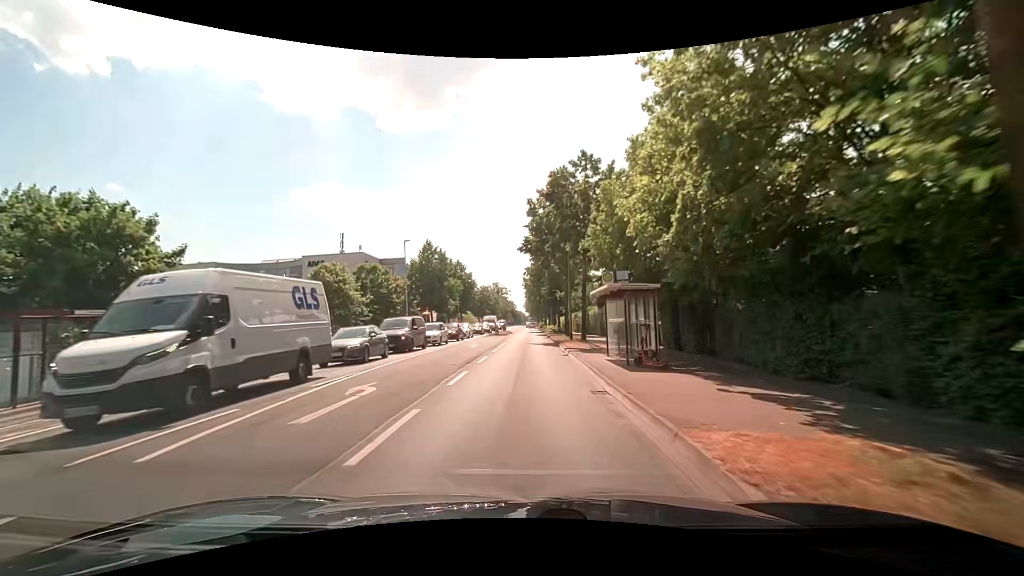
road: secondary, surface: asphalt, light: Day
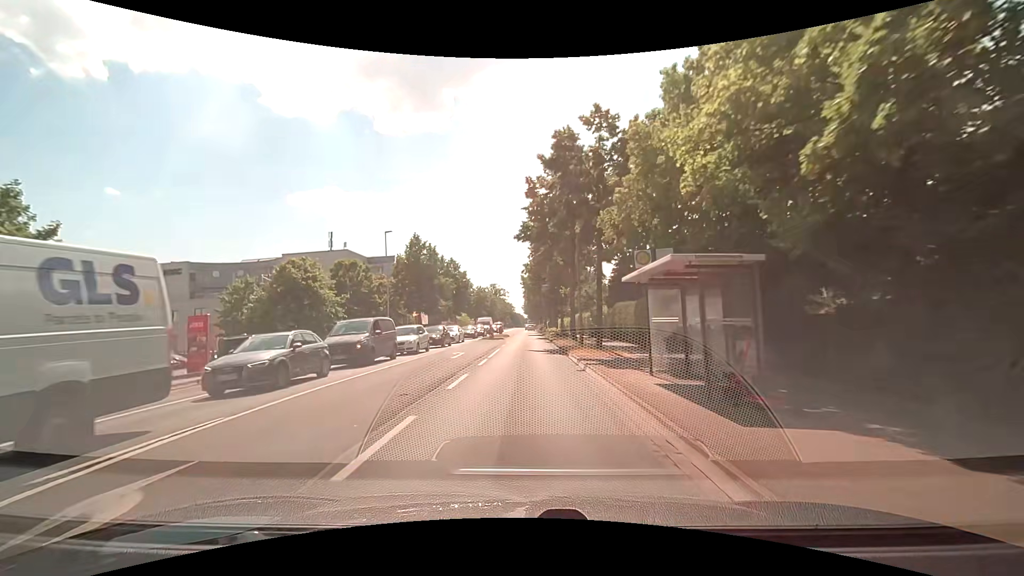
(0.0, +6.5) m; 0°
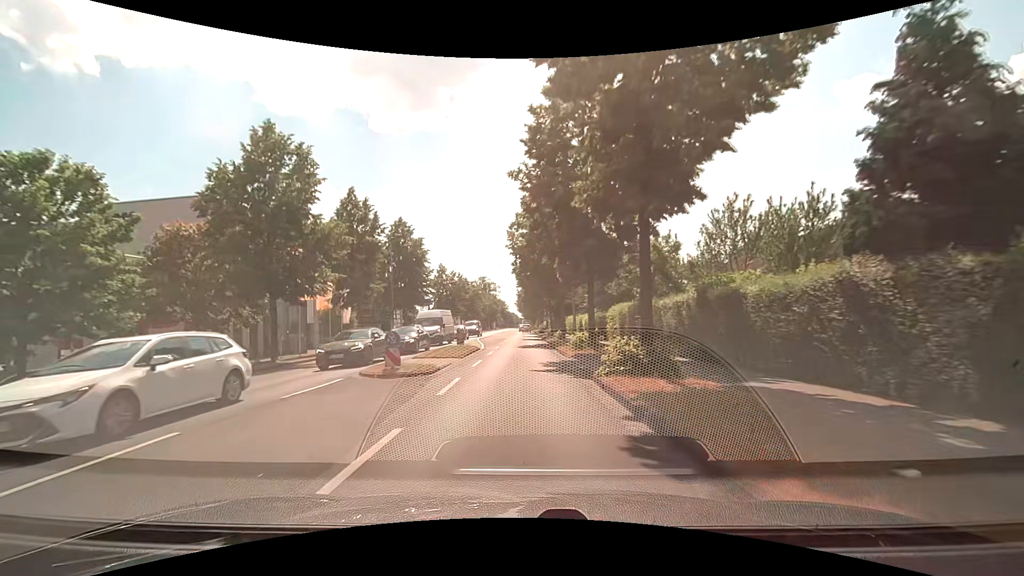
(+0.2, +33.5) m; 0°
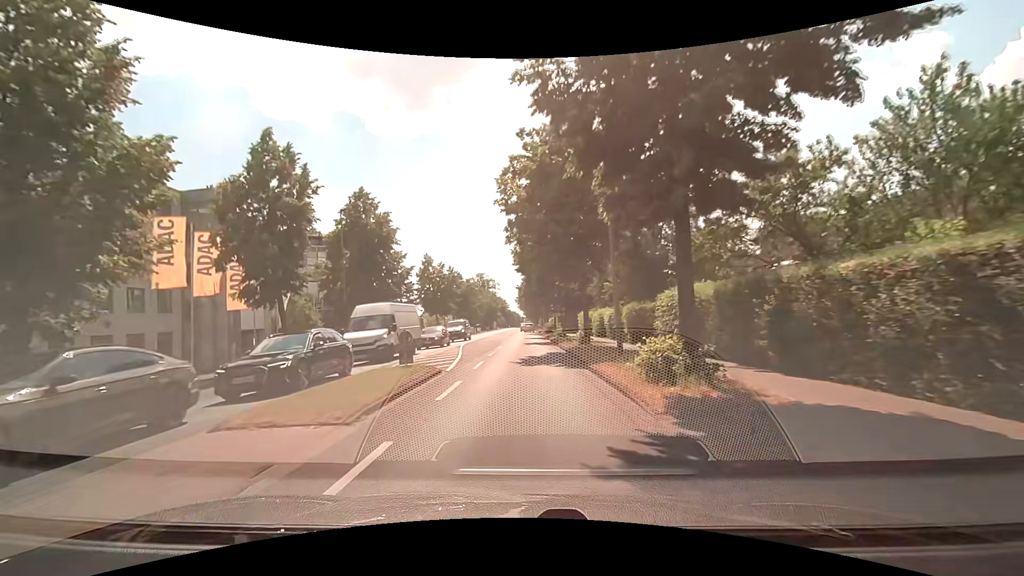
(+0.1, +13.1) m; +2°
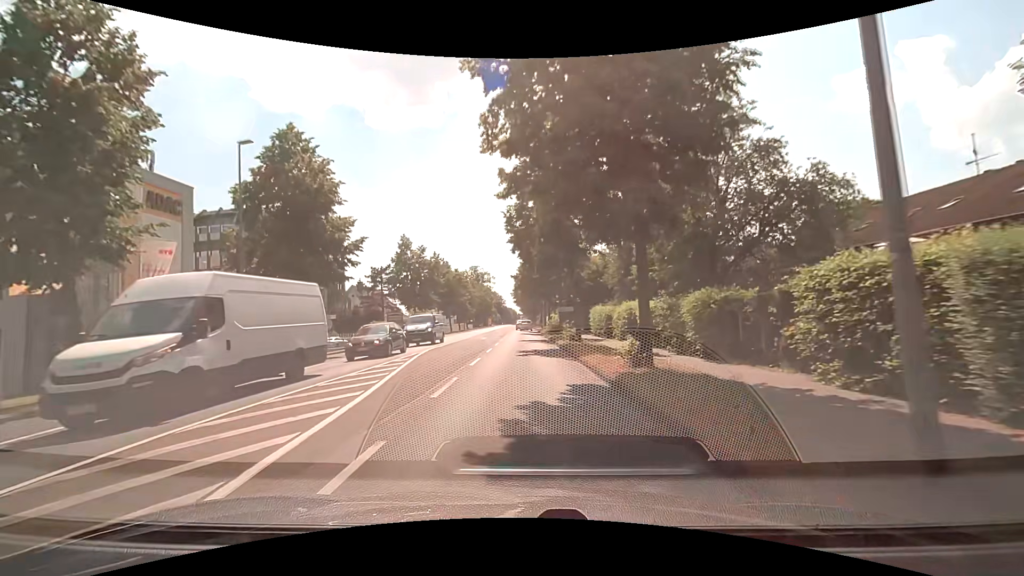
(-0.2, +12.4) m; 0°
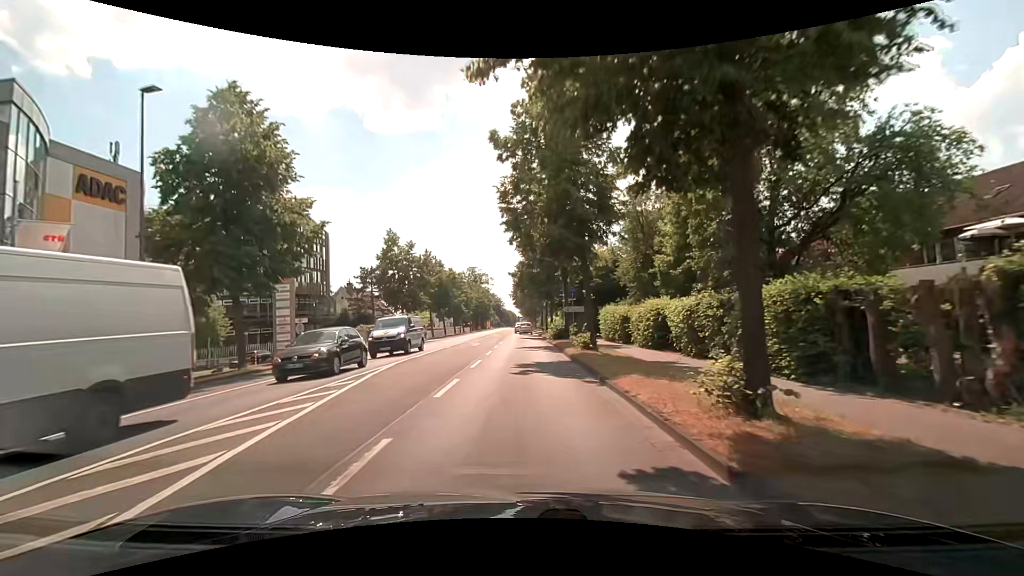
(0.0, +5.8) m; 0°
(0, +10) (0, +20) (0, +30) (0, +40) (0, +50) (0, +60) (0, +70) (0, +80) (0, +90) (0, +100) m
